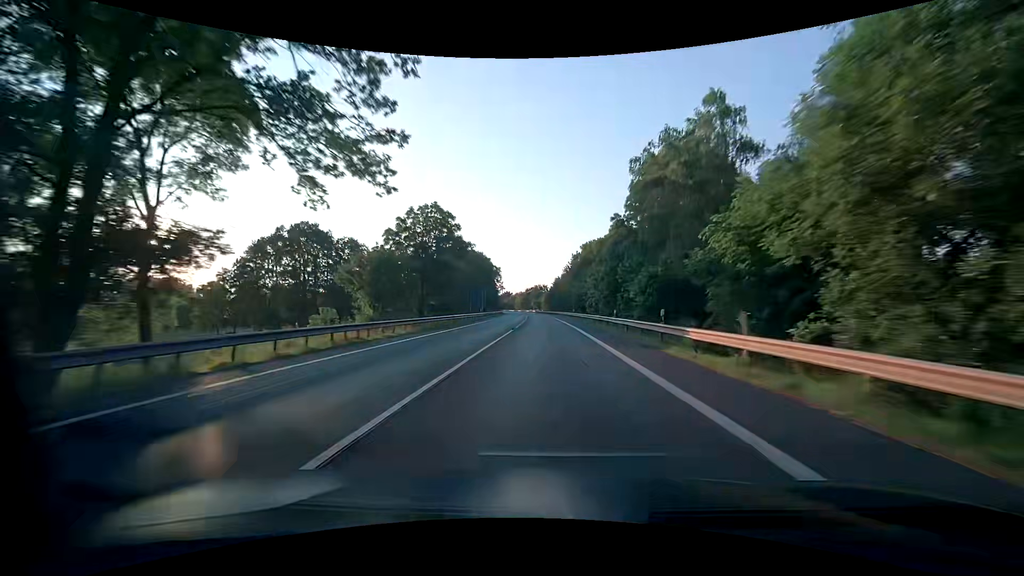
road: primary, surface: asphalt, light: Day
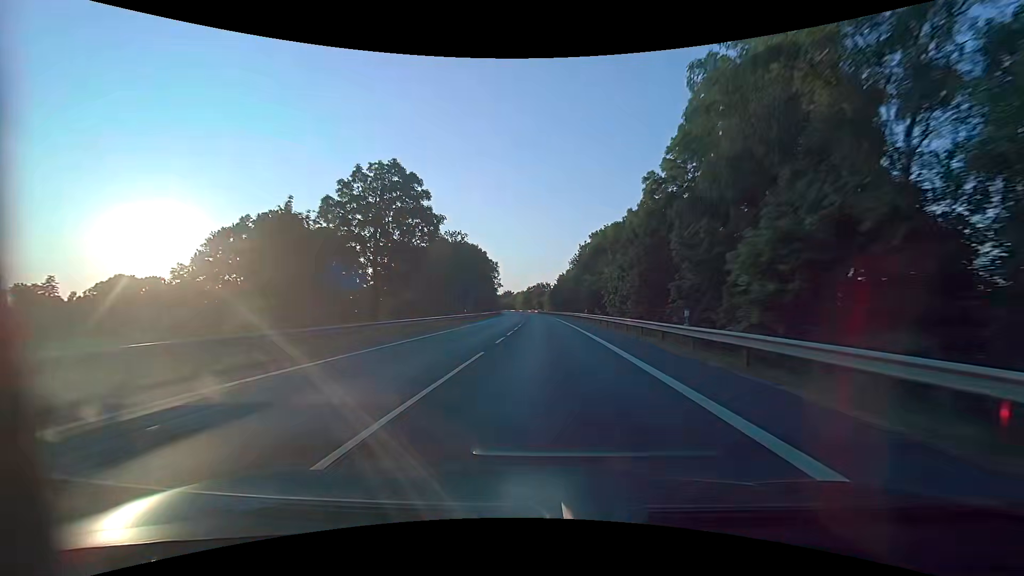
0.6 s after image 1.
(0.0, +15.7) m; 0°
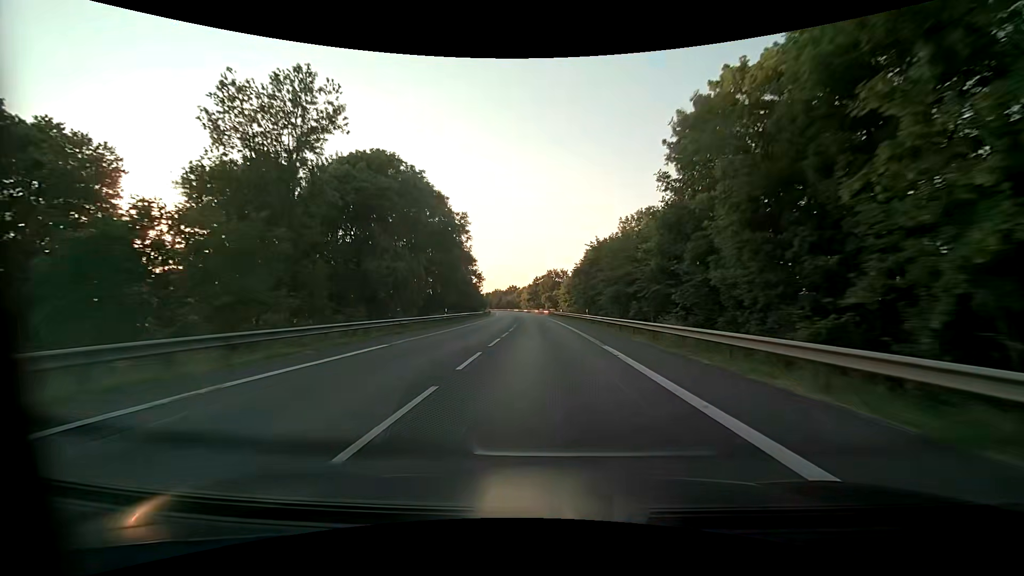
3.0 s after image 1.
(-0.9, +63.4) m; -1°
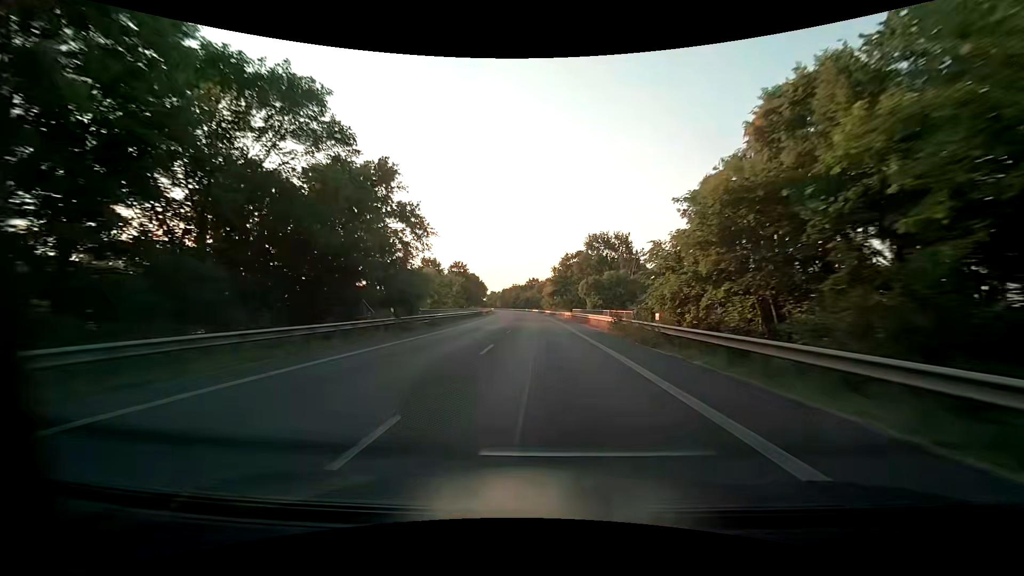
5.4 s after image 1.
(-1.5, +64.3) m; -3°
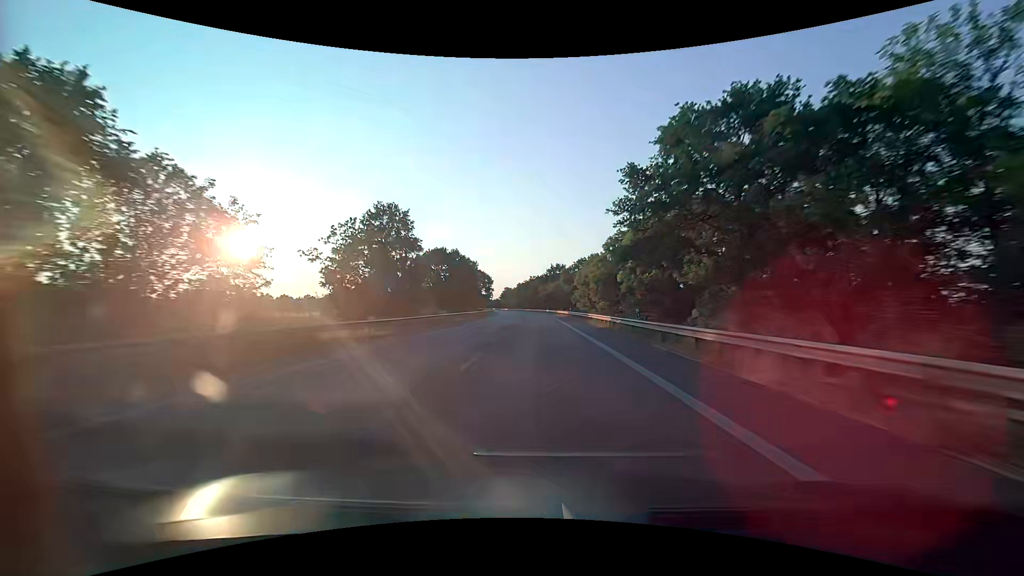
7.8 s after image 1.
(-1.8, +64.8) m; -3°
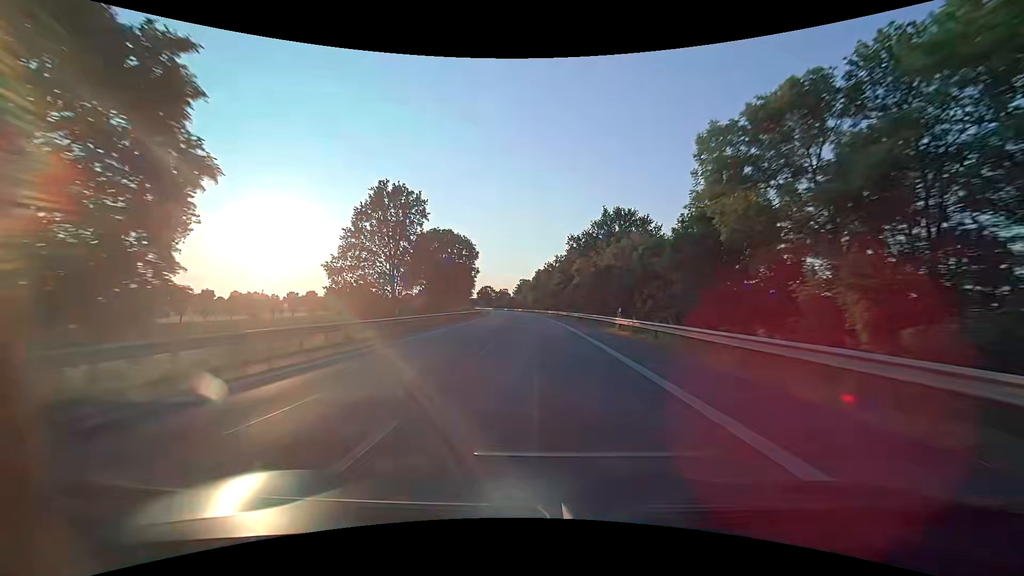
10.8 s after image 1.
(-2.1, +81.3) m; -3°
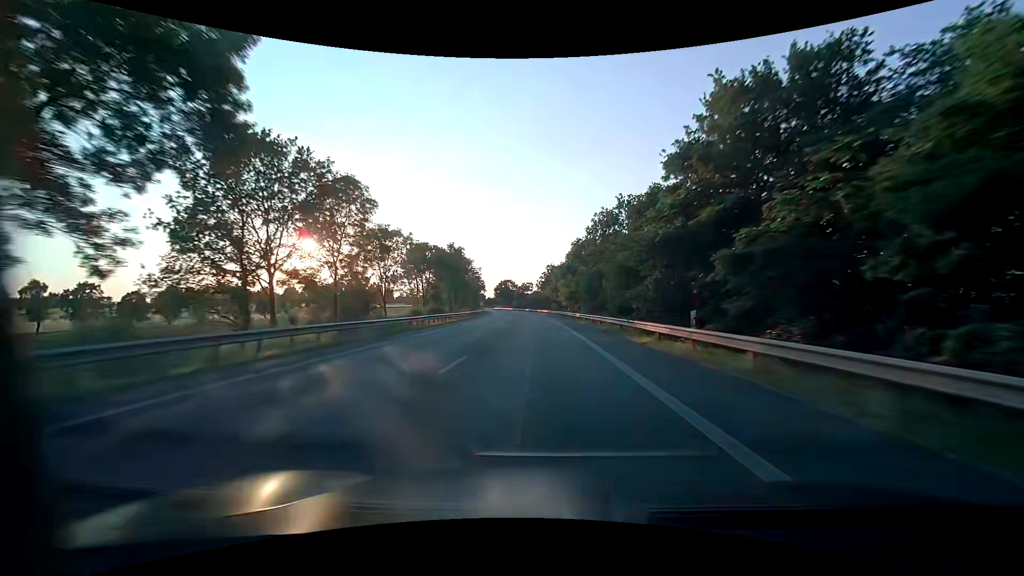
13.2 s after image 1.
(-2.1, +65.1) m; -4°
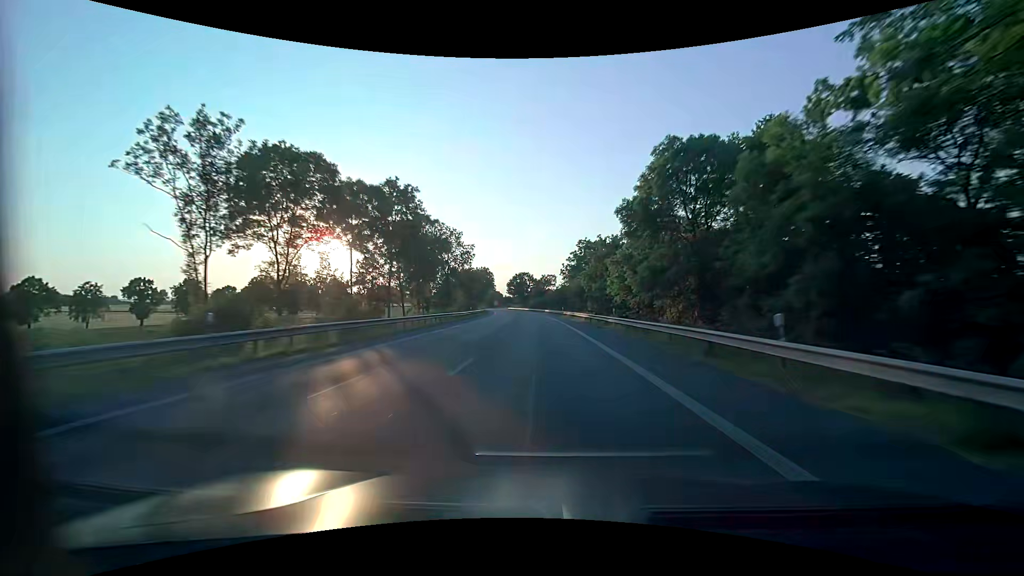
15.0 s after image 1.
(-1.1, +48.9) m; -2°
(0, +10) (0, +20) (0, +30) (-1, +40) (-1, +50) (-2, +60) (-2, +70) (-3, +80) (-4, +90) (-4, +100) m
